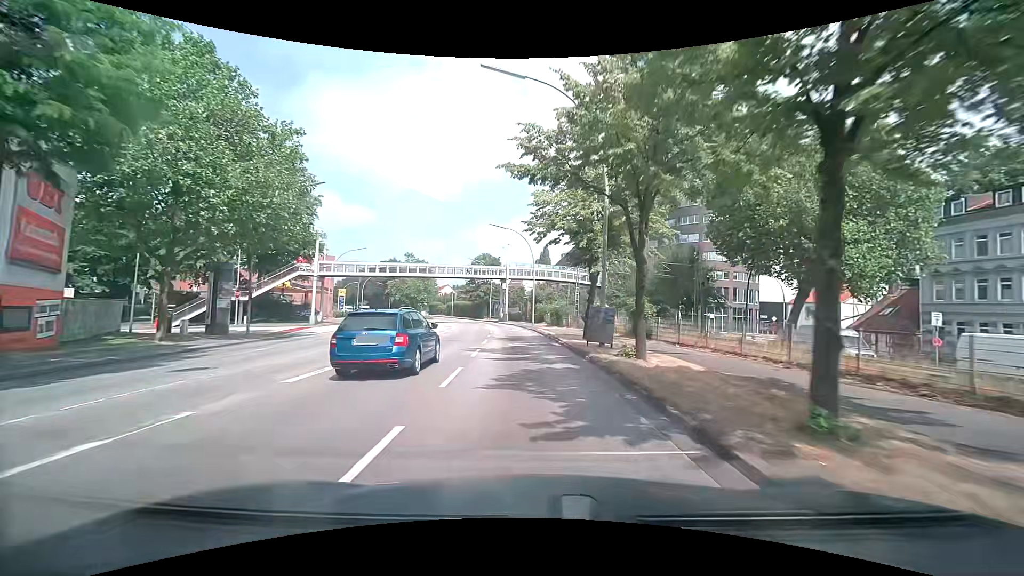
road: primary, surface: asphalt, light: Day
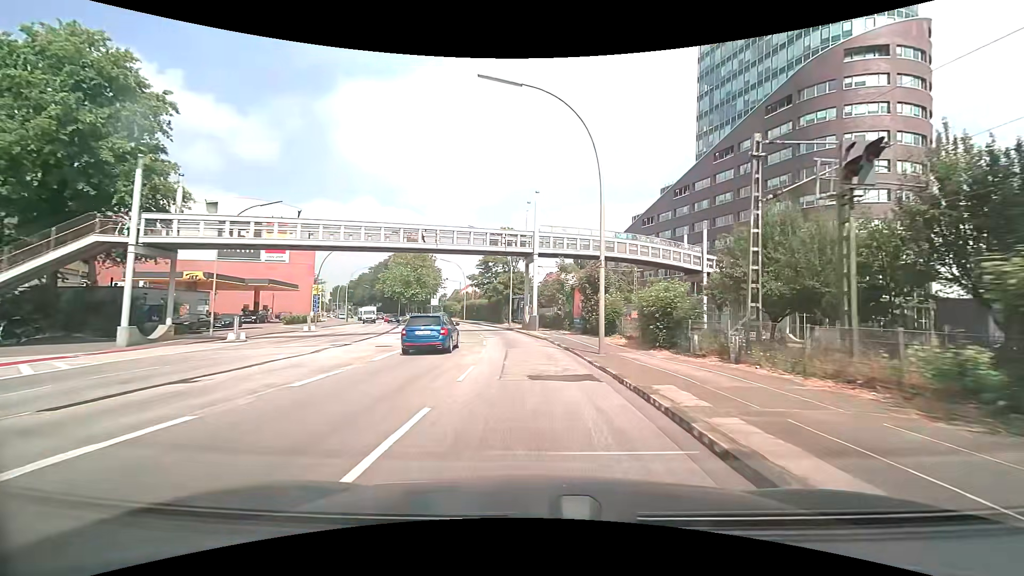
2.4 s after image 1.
(-1.1, +30.6) m; -5°
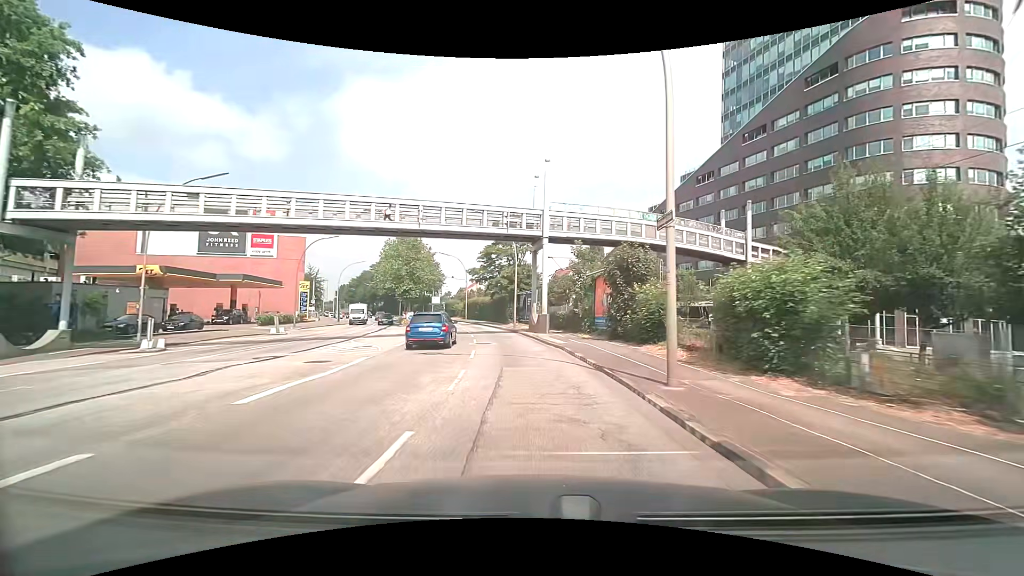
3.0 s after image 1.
(0.0, +7.7) m; -1°
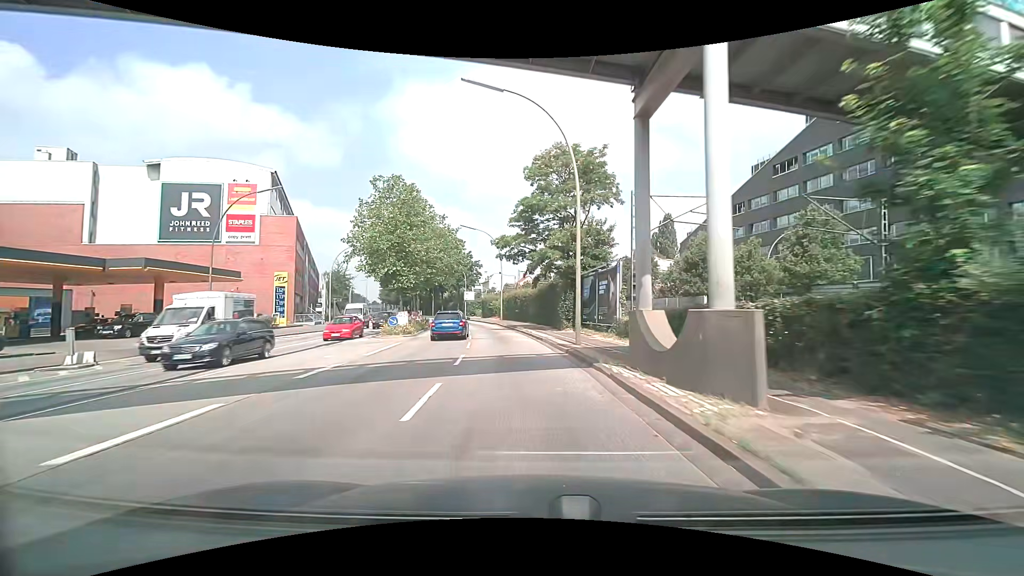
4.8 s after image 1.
(-1.0, +22.9) m; -5°
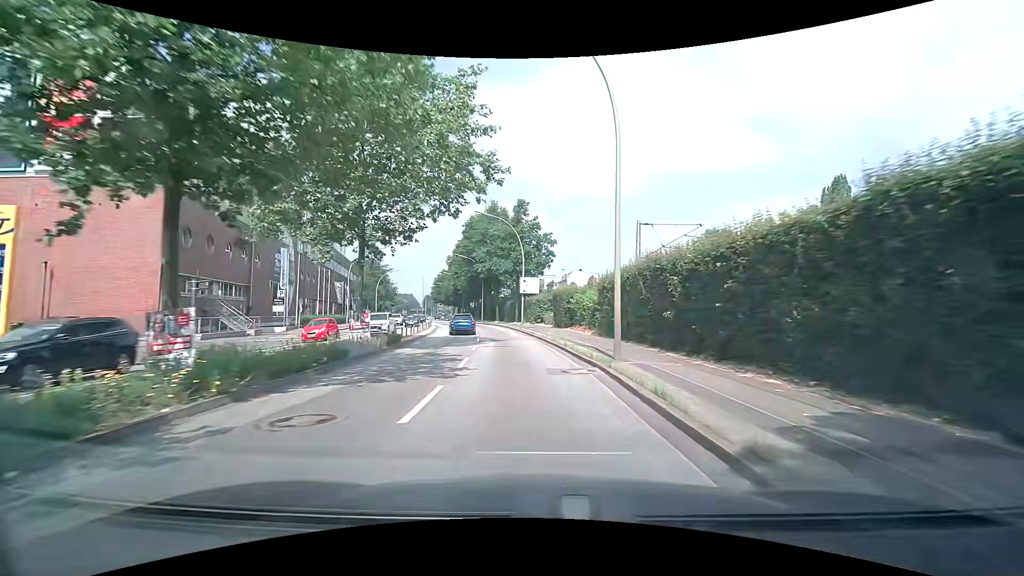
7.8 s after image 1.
(-3.8, +37.9) m; -10°
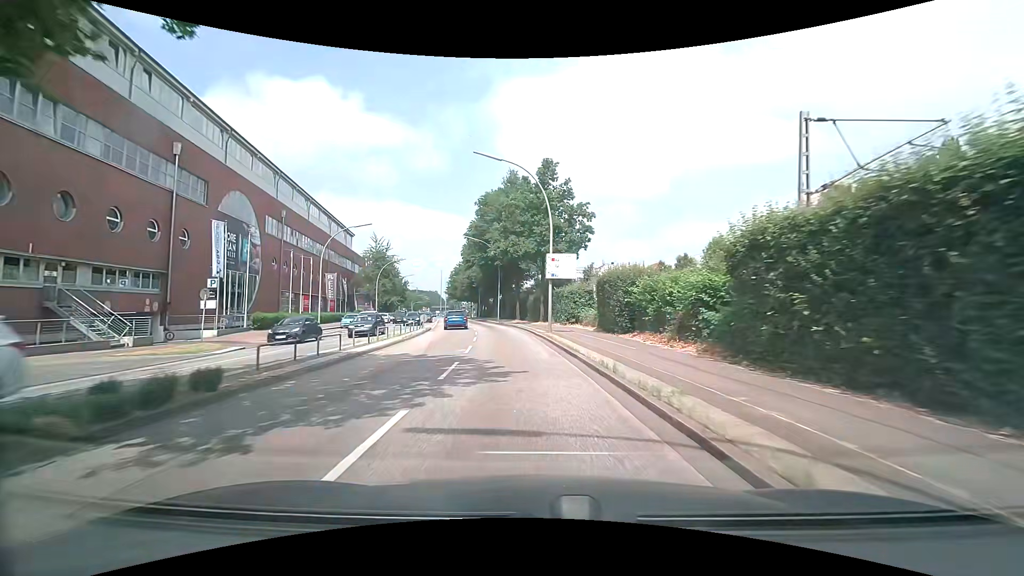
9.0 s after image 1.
(-0.3, +15.2) m; -3°
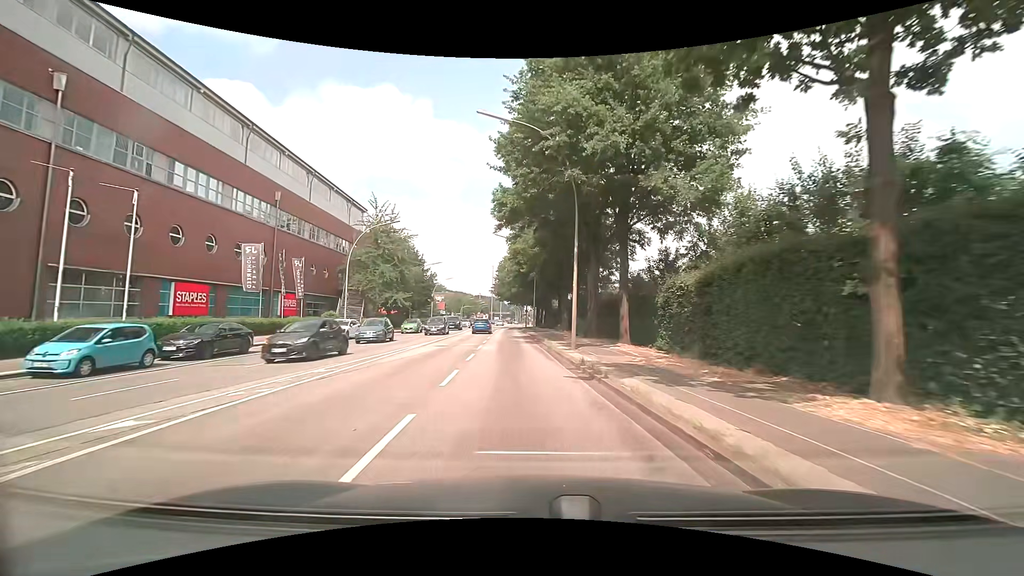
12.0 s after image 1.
(-2.9, +37.9) m; -7°
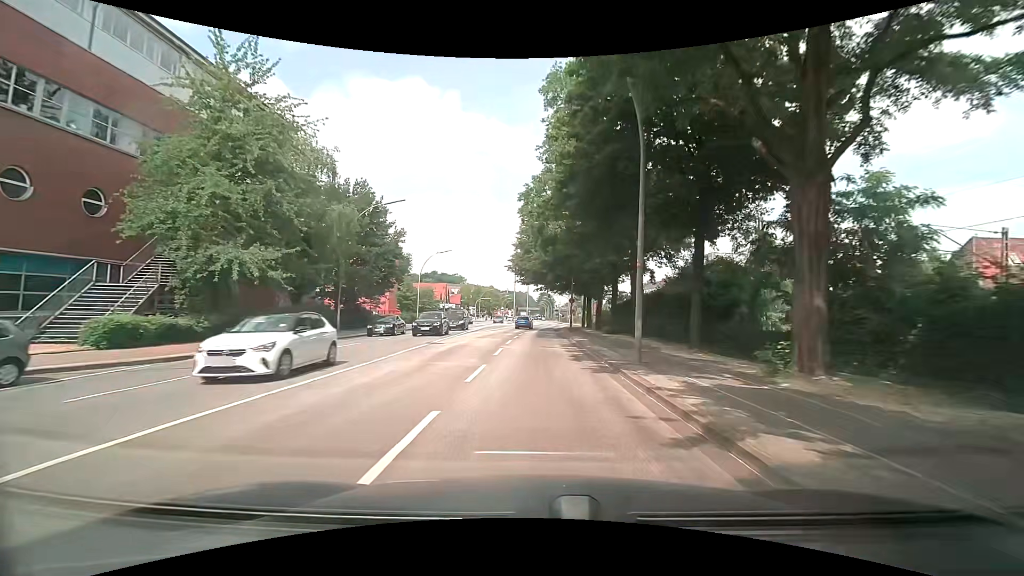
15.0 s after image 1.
(-2.0, +38.1) m; -3°
(0, +10) (0, +20) (0, +30) (+1, +40) (+1, +50) (+1, +60) (+2, +70) (+3, +80) (+4, +90) (+4, +100) m
